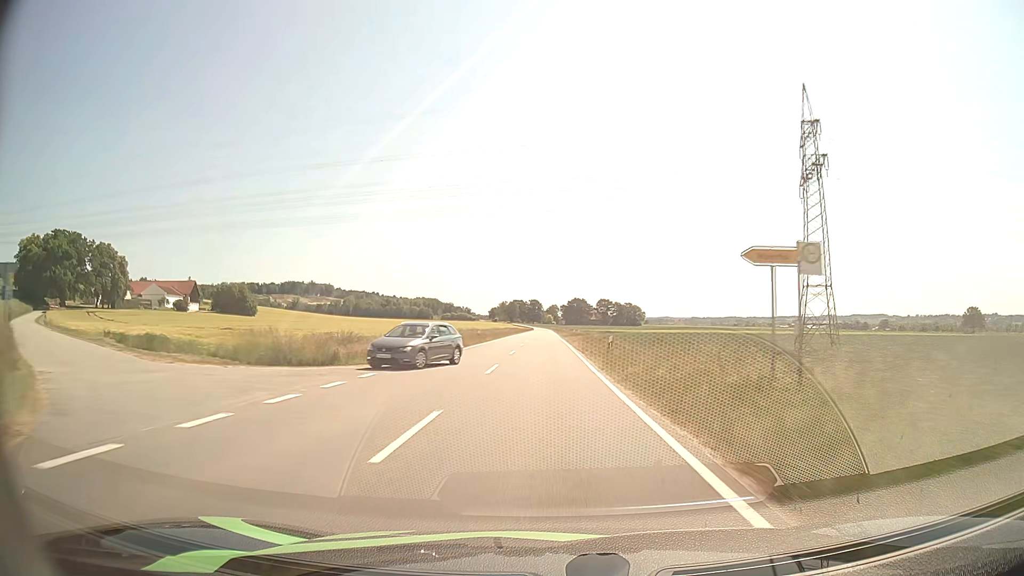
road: tertiary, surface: asphalt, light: Day
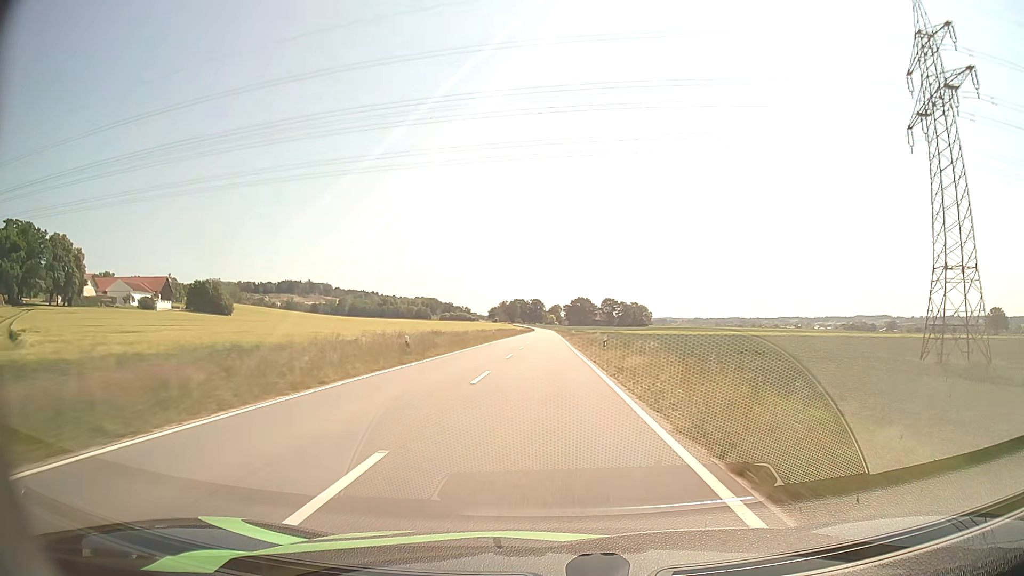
(0.0, +28.7) m; 0°
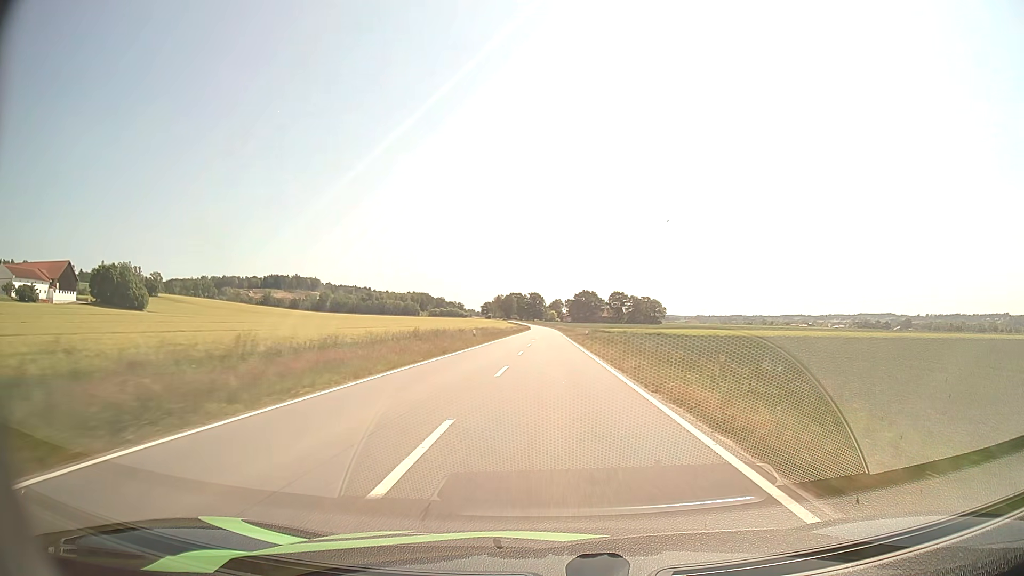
(-0.1, +72.7) m; 0°
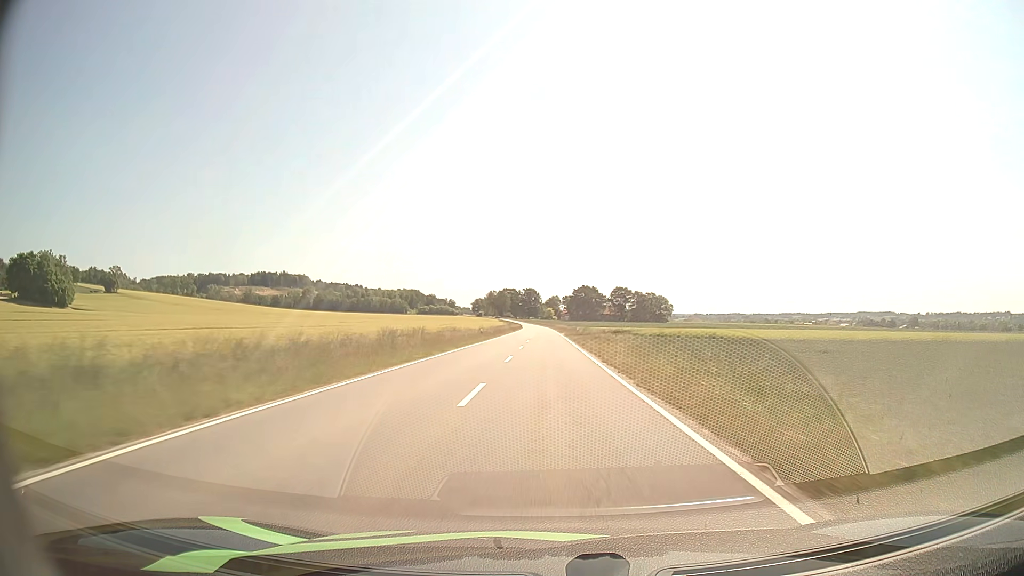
(+0.1, +44.3) m; 0°
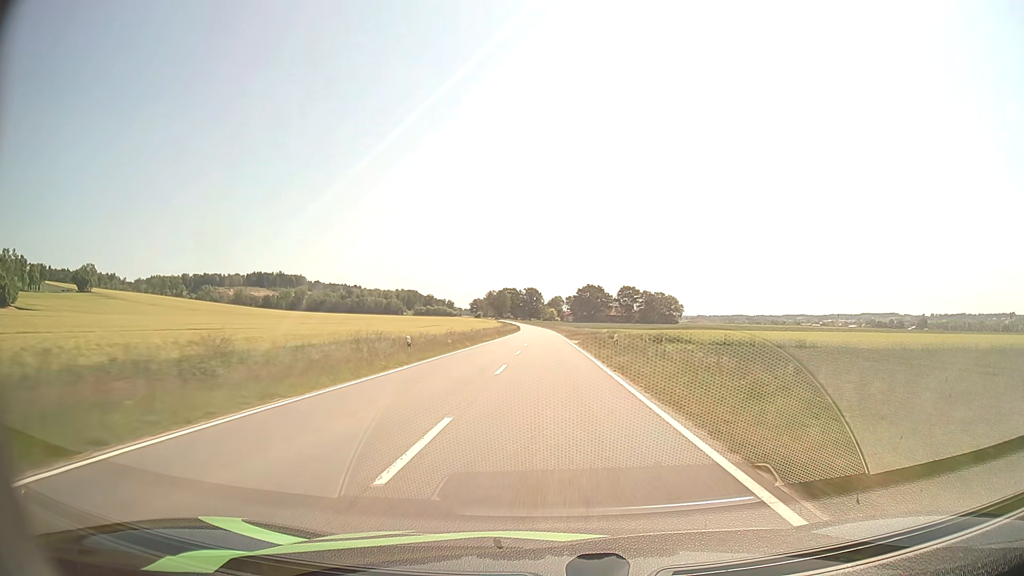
(0.0, +29.9) m; 0°
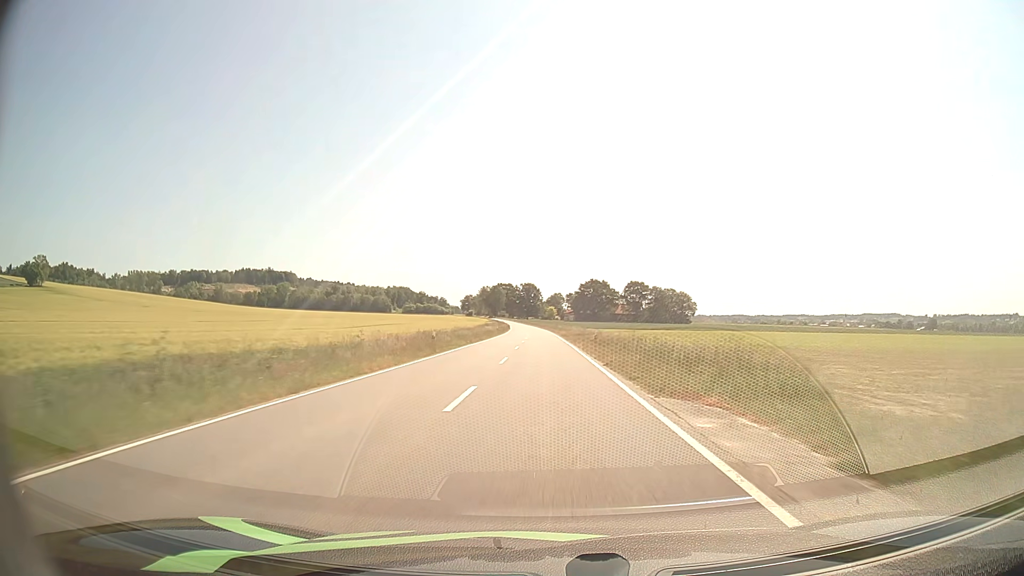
(0.0, +45.2) m; 0°
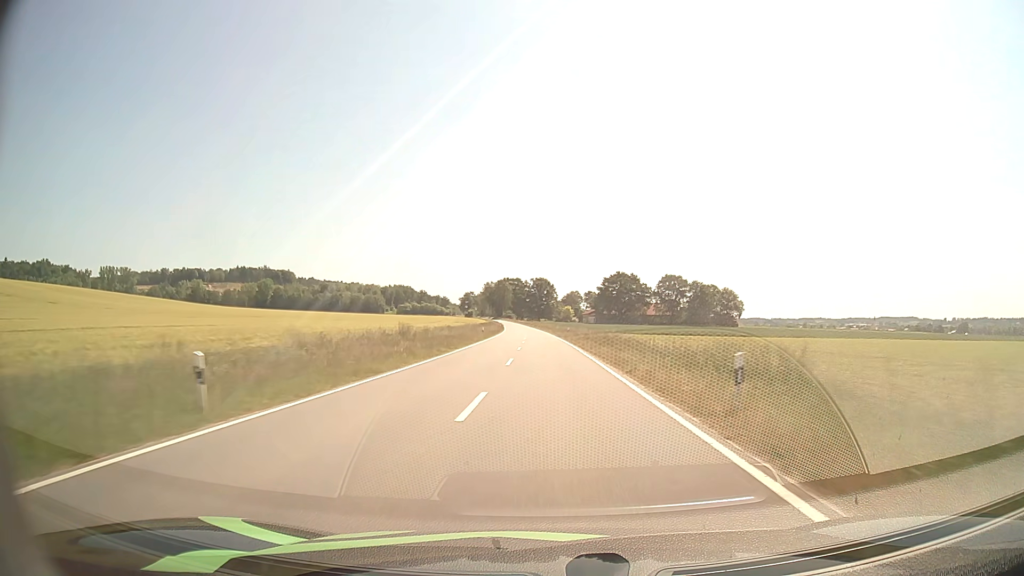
(-1.0, +74.9) m; -1°
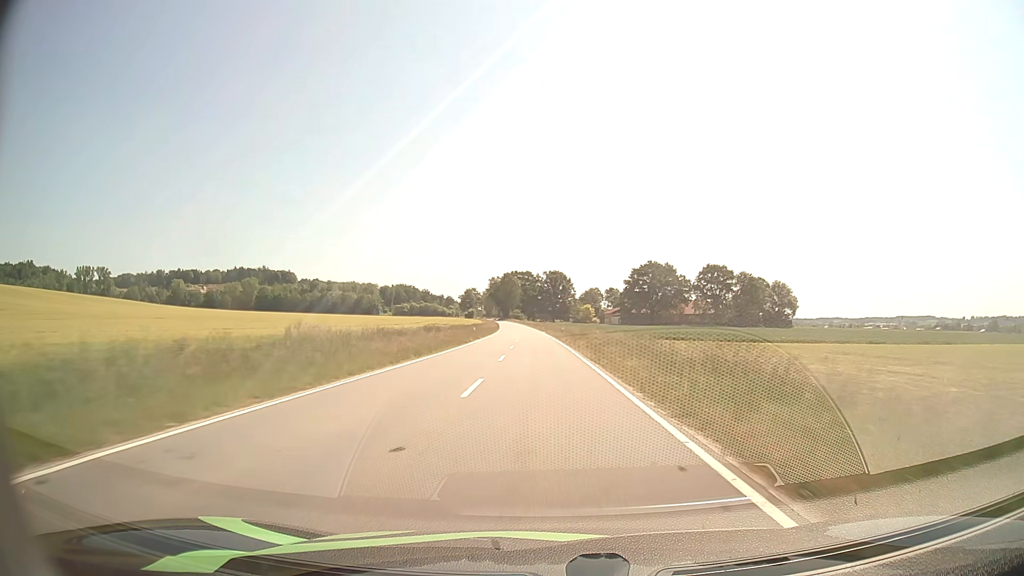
(-0.5, +59.8) m; -1°
(0, +10) (0, +20) (0, +30) (-1, +40) (-1, +50) (-1, +60) (-2, +70) (-2, +80) (-2, +90) (-3, +100) m
